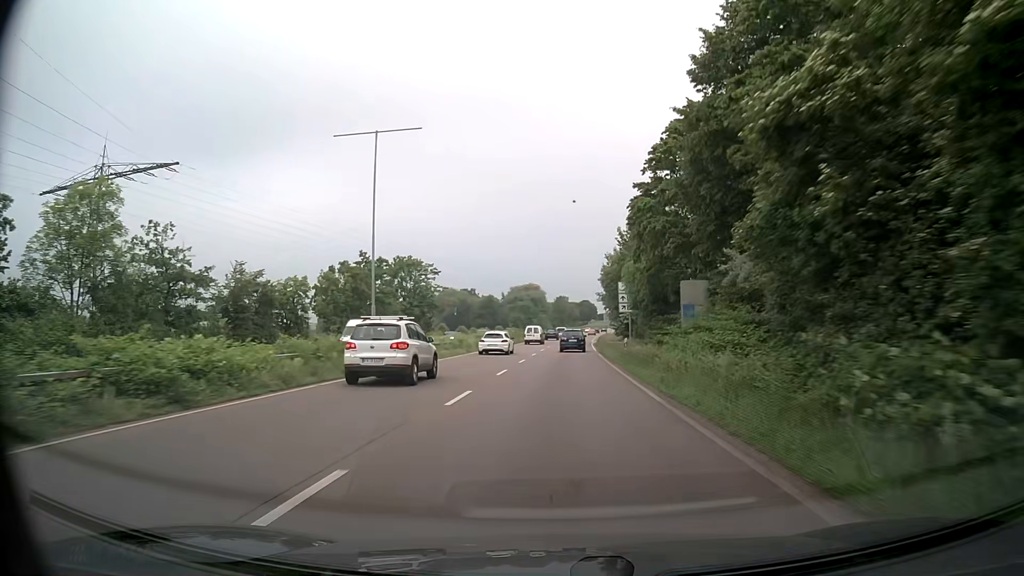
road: trunk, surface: asphalt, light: Day
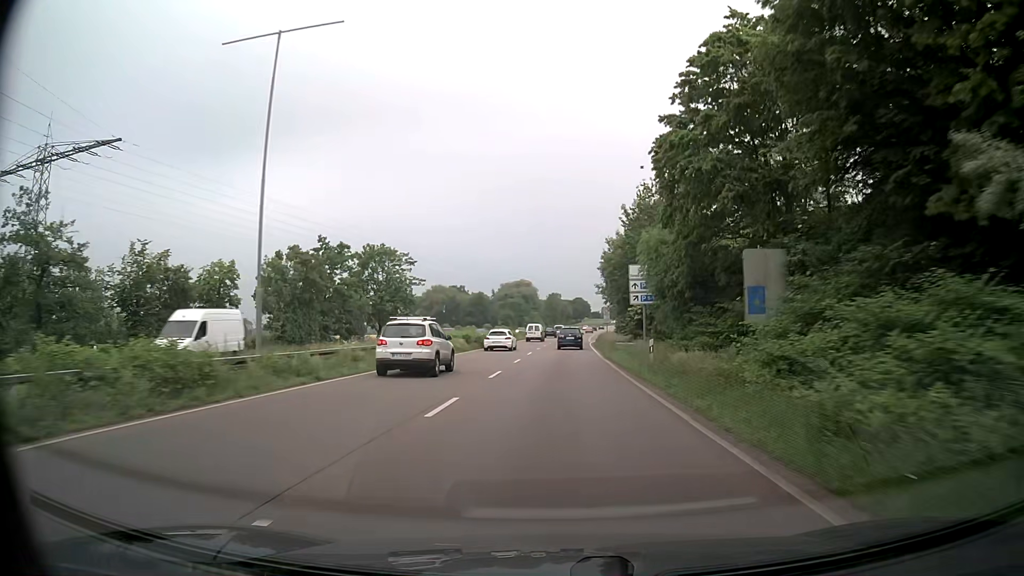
(+0.1, +10.8) m; +1°
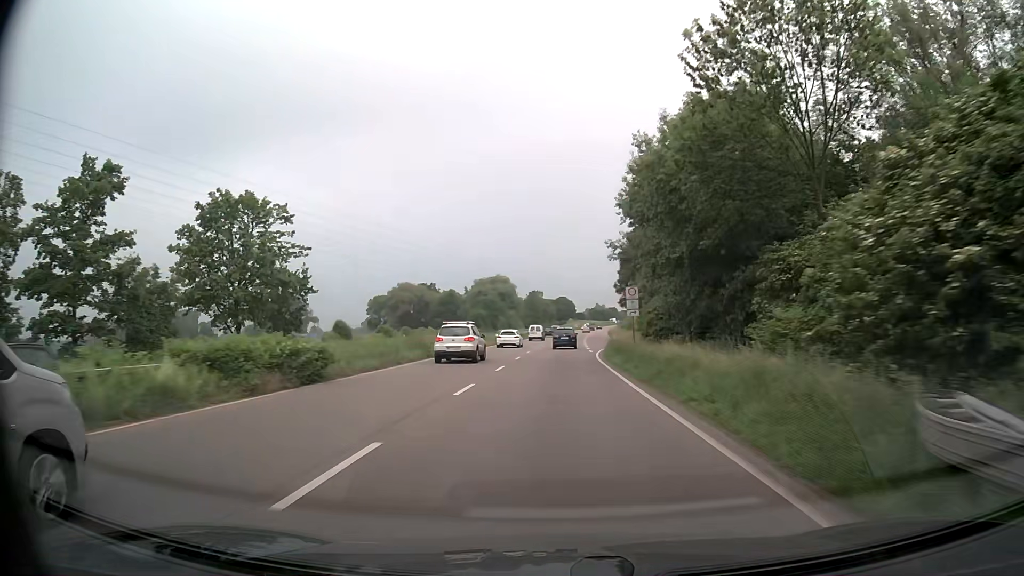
(+0.5, +32.7) m; +2°
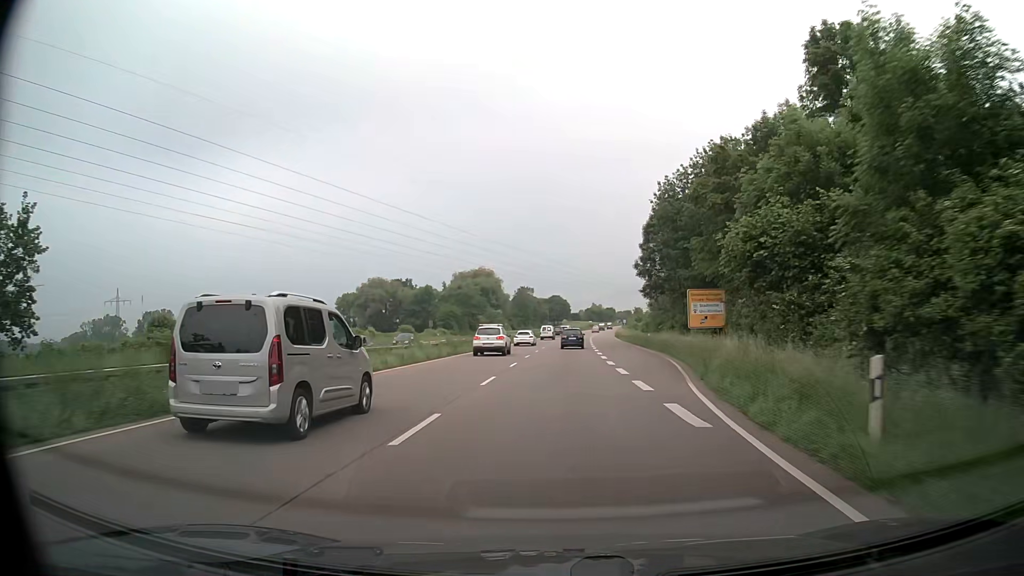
(+0.1, +33.1) m; +1°
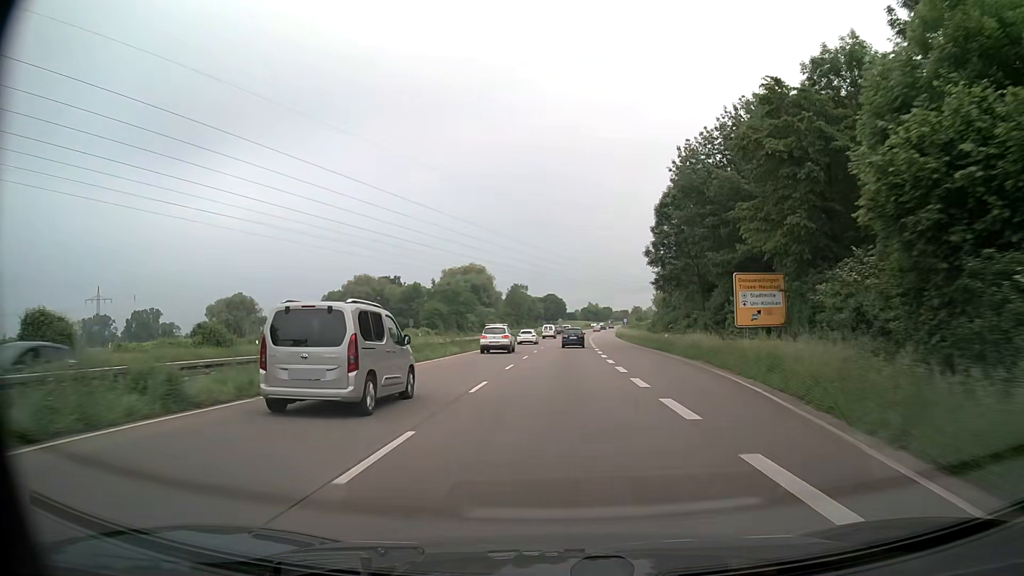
(0.0, +11.1) m; 0°
(0, +10) (0, +20) (0, +30) (+1, +40) (+1, +50) (+1, +60) (+2, +70) (+2, +80) (+3, +90) (+4, +100) m
